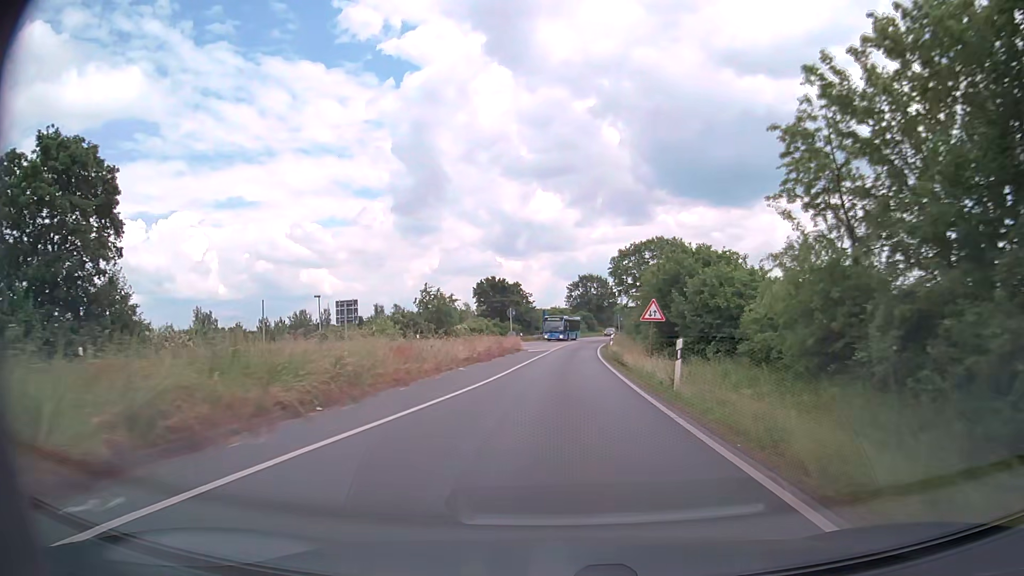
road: primary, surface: asphalt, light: Day
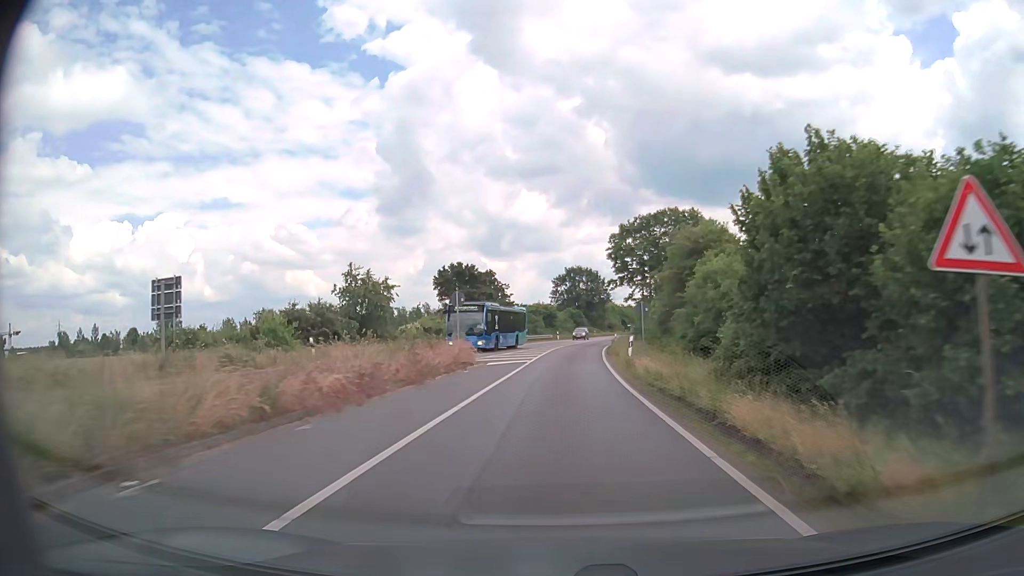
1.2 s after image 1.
(+0.2, +19.0) m; +1°
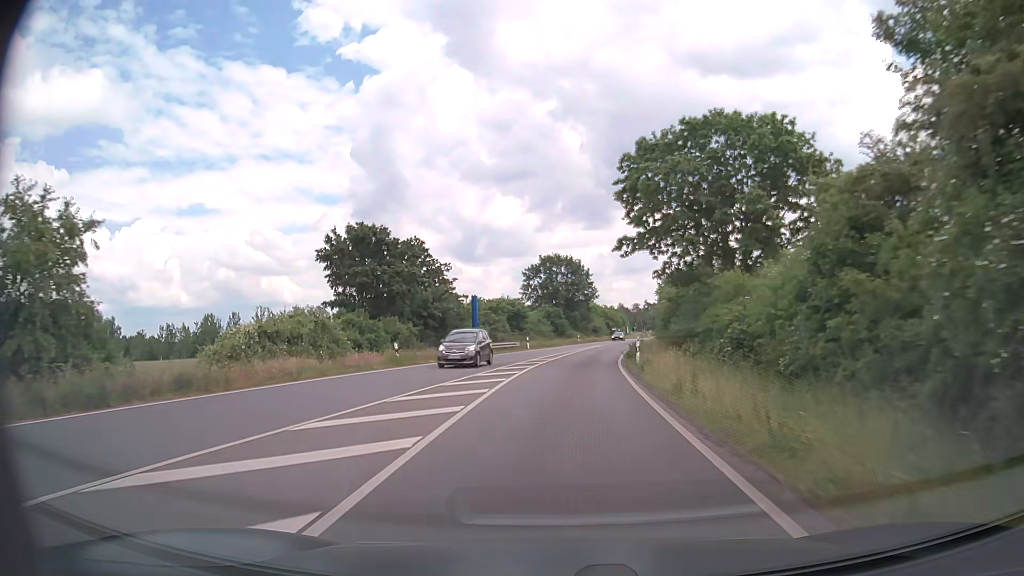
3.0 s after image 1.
(+0.5, +28.6) m; +2°
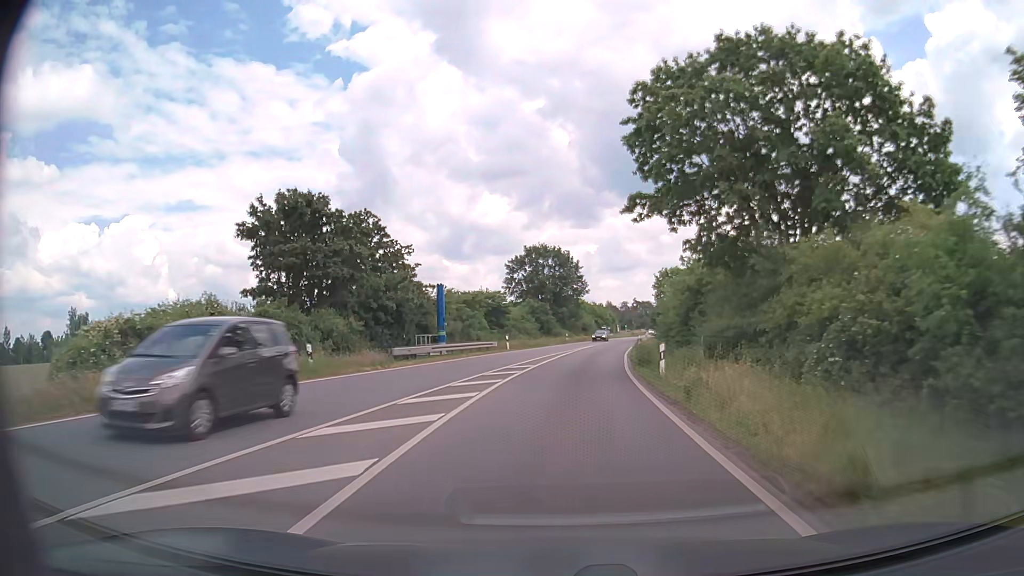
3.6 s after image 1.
(+0.1, +9.6) m; 0°
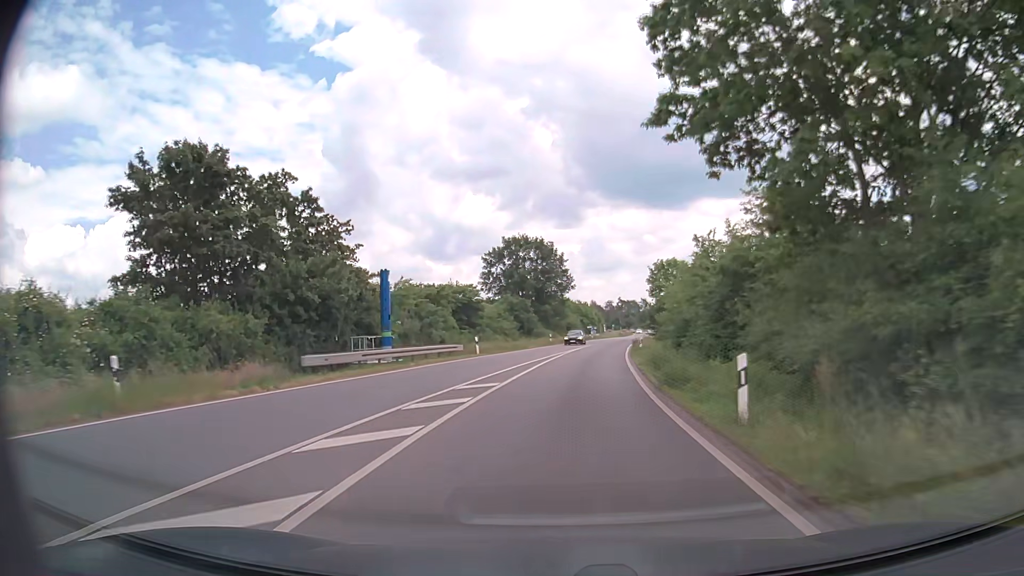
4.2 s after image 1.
(+0.2, +9.6) m; +2°
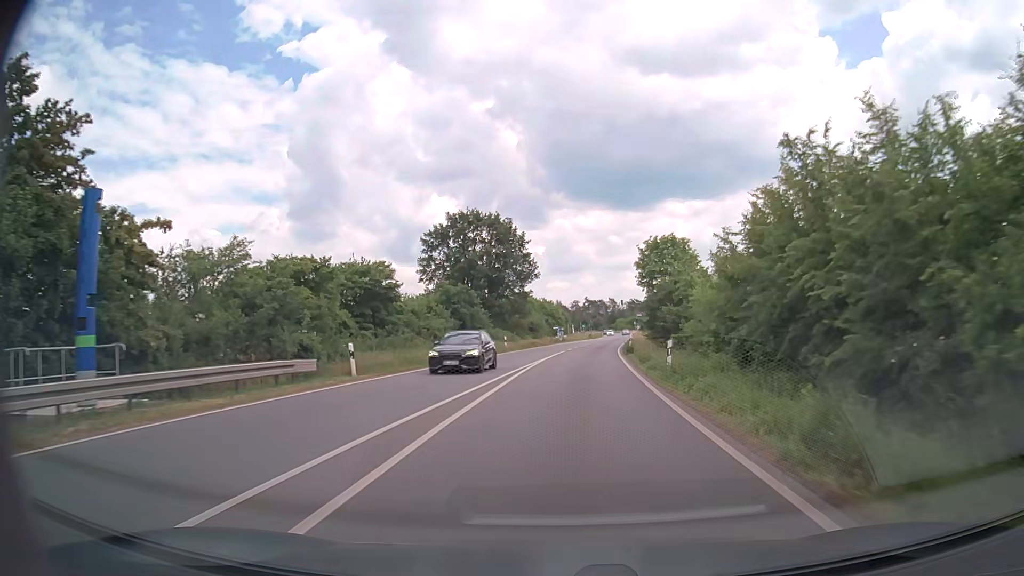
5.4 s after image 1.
(+0.6, +19.2) m; +3°
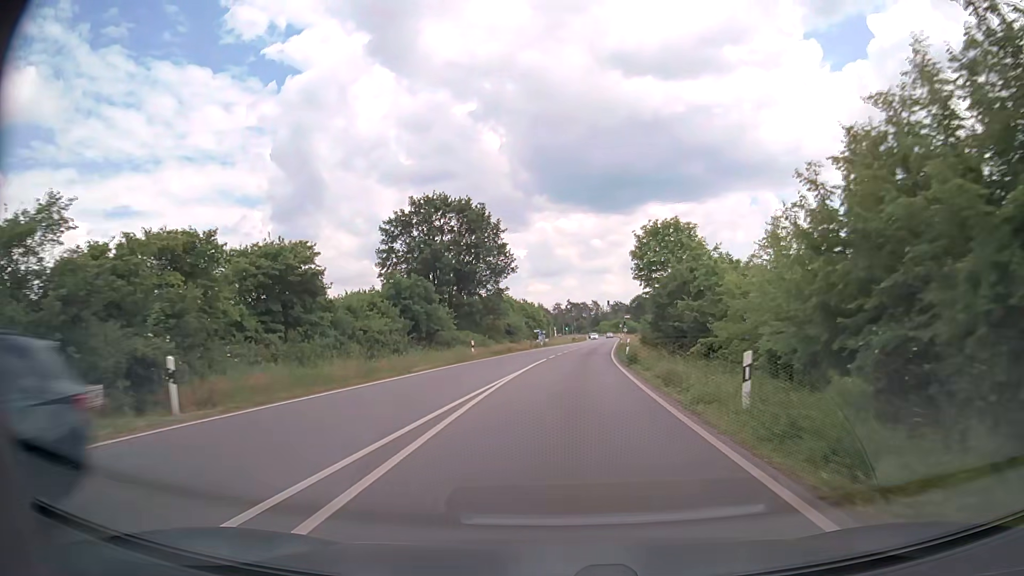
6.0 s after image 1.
(+0.1, +9.6) m; +2°
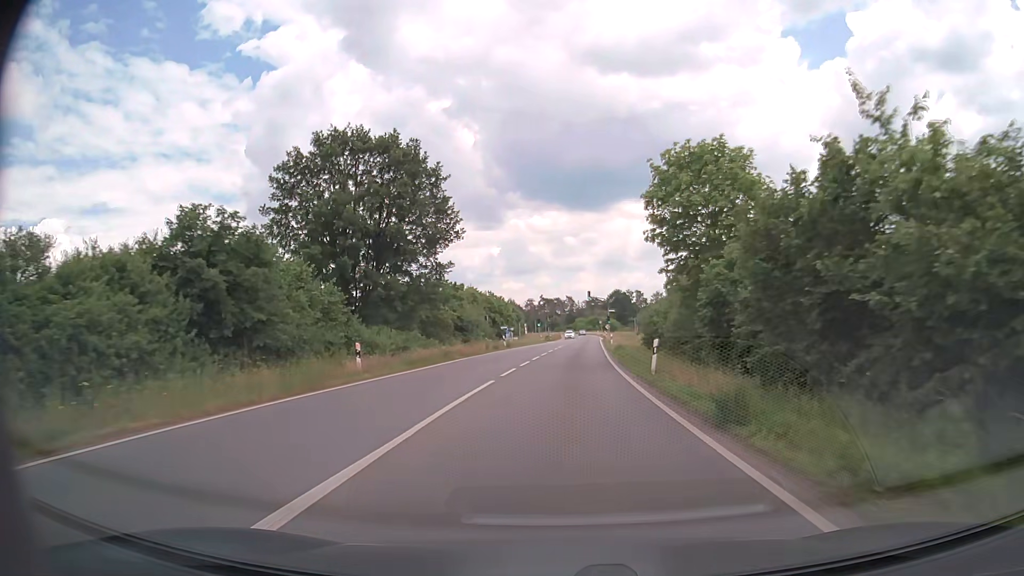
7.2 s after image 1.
(+0.3, +19.4) m; +2°
(0, +10) (0, +20) (+1, +30) (+1, +40) (+2, +50) (+2, +60) (+3, +70) (+3, +80) (+4, +90) (+4, +100) m
